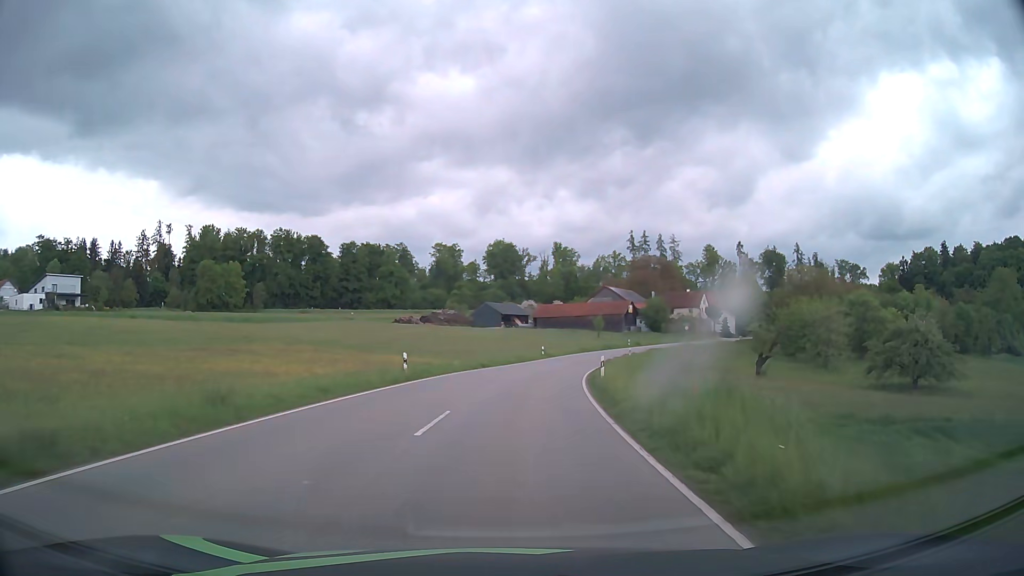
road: tertiary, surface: asphalt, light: Day
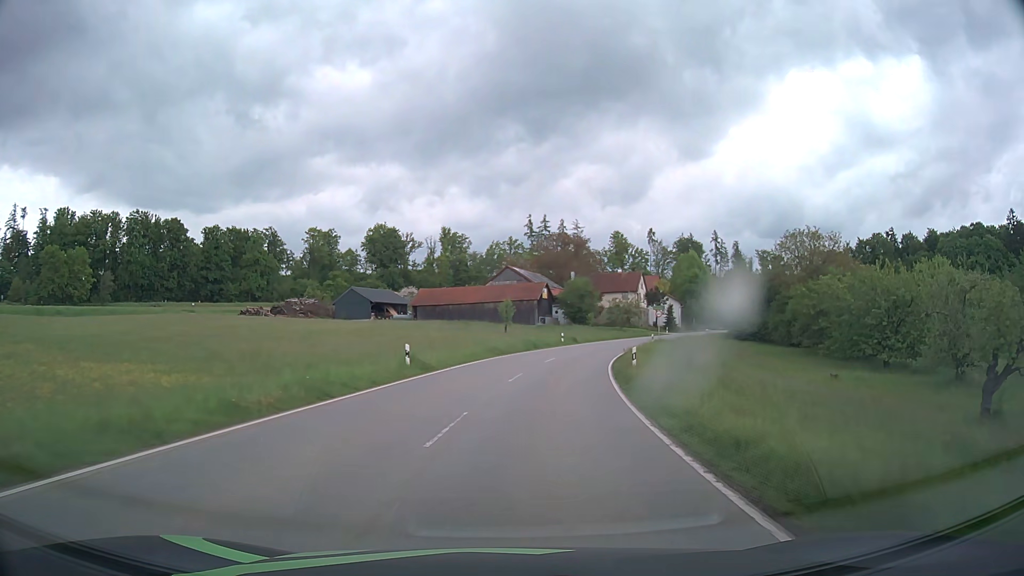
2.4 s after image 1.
(+2.7, +37.4) m; +9°
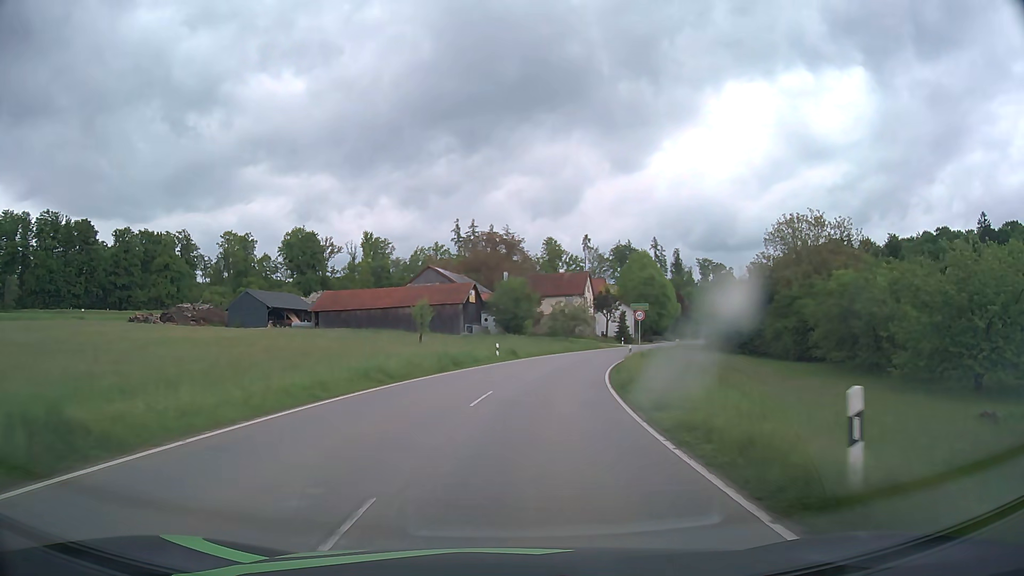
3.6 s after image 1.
(+1.0, +18.4) m; +6°
(0, +10) (+1, +20) (+3, +30) (+5, +40) (+7, +49) (+11, +59) (+14, +68) (+18, +77) (+22, +86) (+27, +95) m
